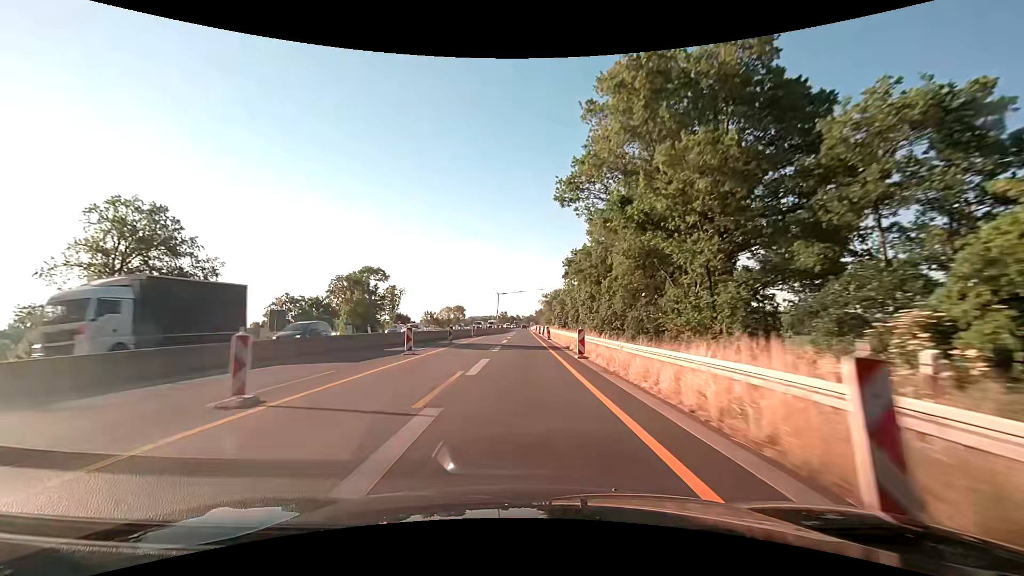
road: motorway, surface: asphalt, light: Day
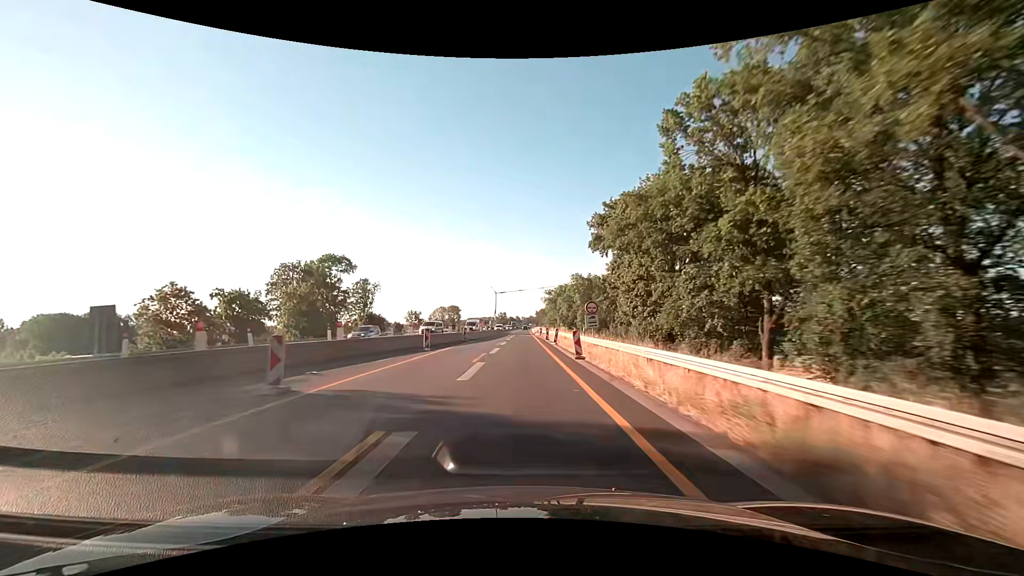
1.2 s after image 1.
(+0.1, +25.0) m; 0°
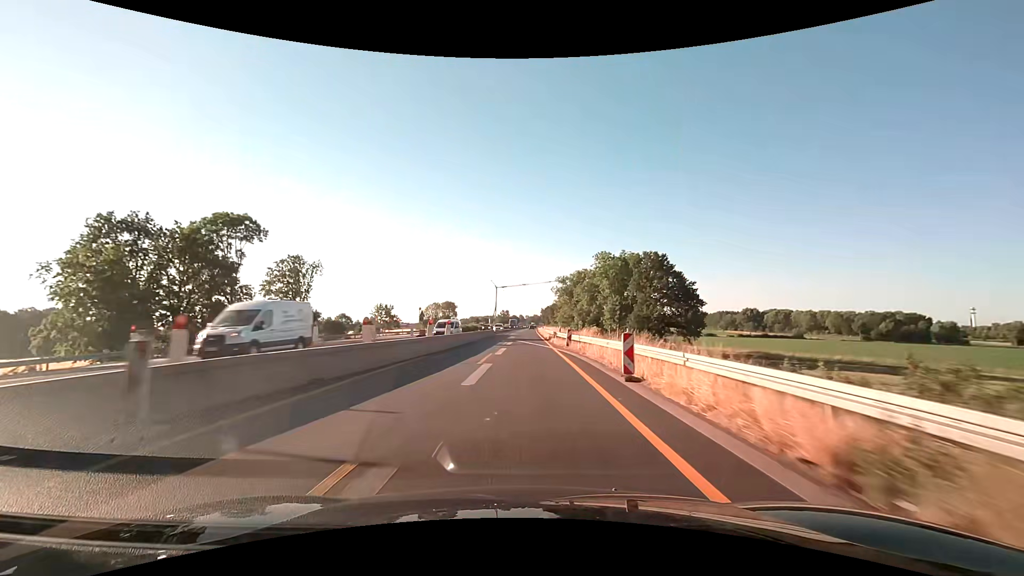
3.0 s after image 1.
(-0.4, +37.6) m; -1°
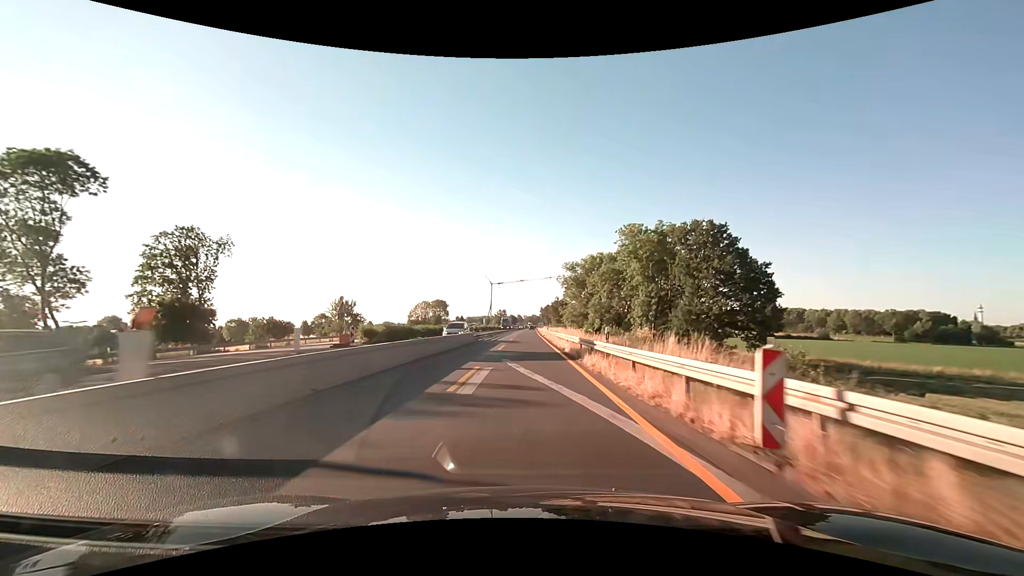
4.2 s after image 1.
(+0.1, +25.1) m; 0°
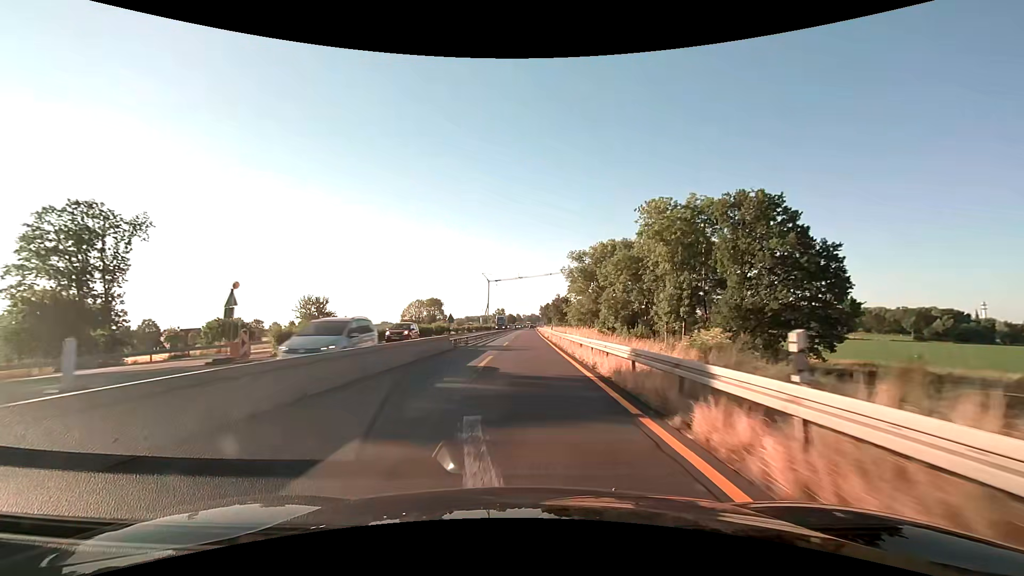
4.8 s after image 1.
(0.0, +12.5) m; 0°
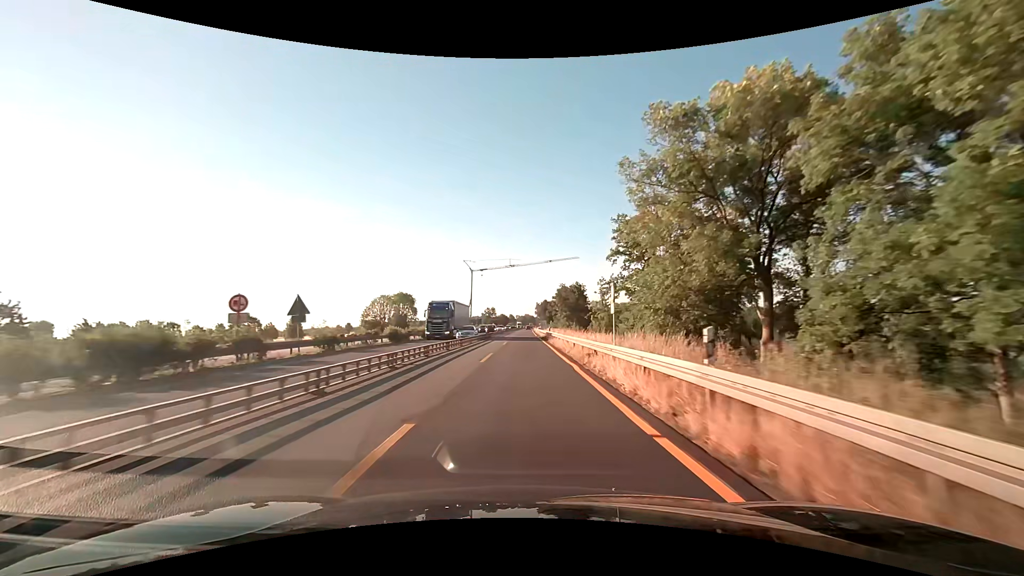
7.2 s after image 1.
(+0.3, +50.2) m; +1°
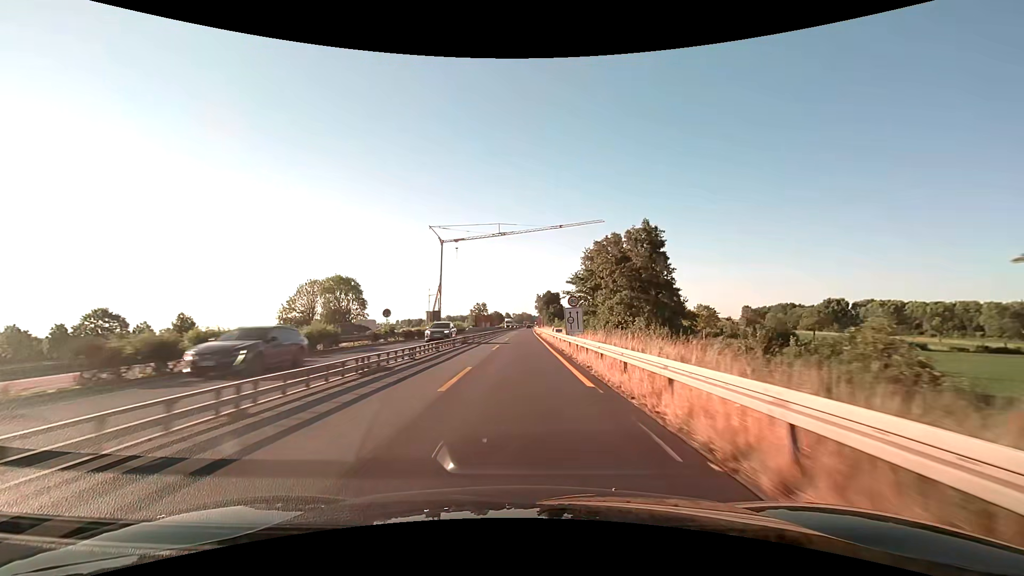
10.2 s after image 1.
(+0.3, +62.8) m; 0°
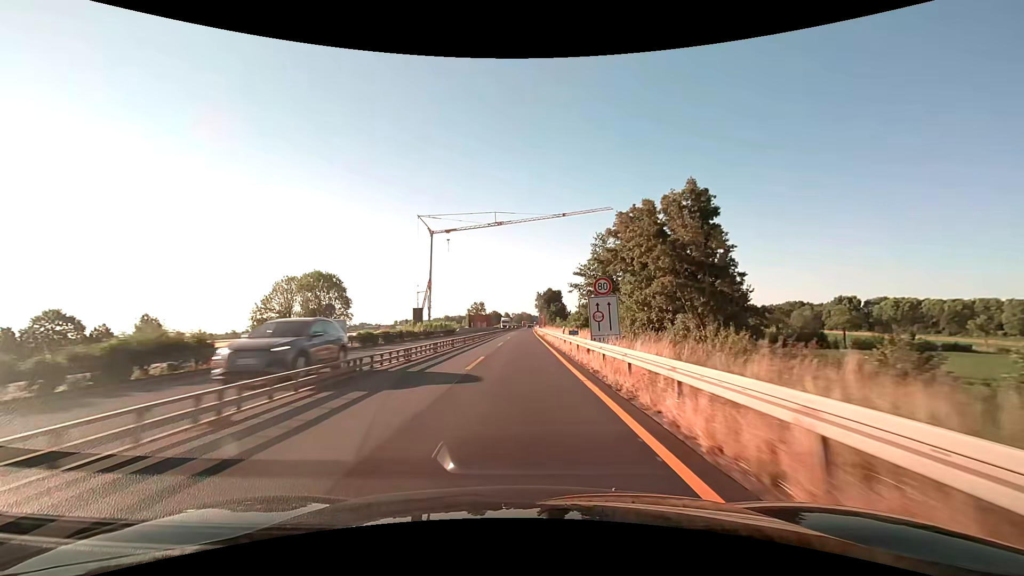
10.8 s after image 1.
(0.0, +12.6) m; 0°
(0, +10) (0, +20) (0, +30) (0, +40) (0, +50) (0, +60) (0, +70) (0, +80) (0, +90) (0, +100) m
